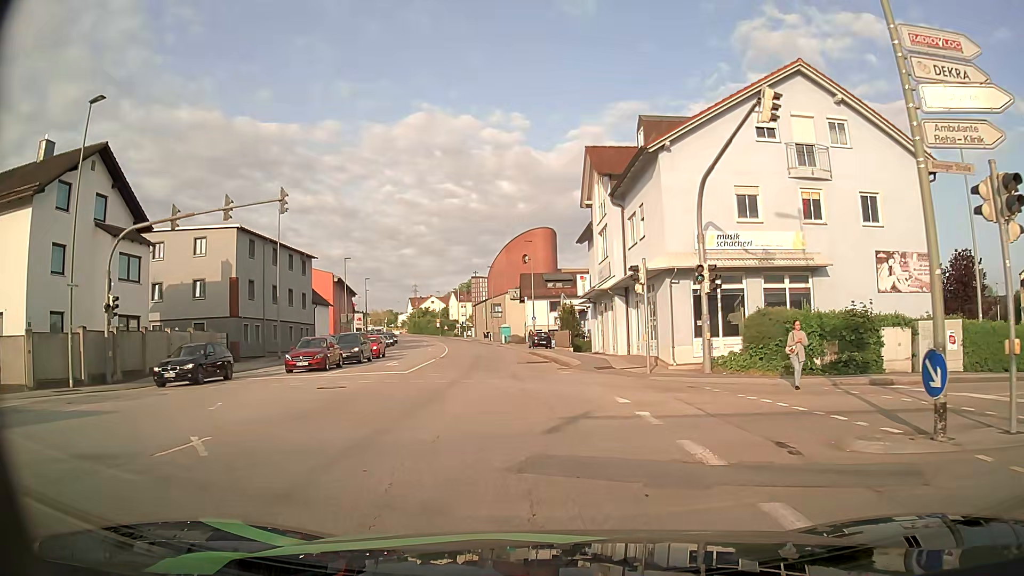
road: tertiary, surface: asphalt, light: Day
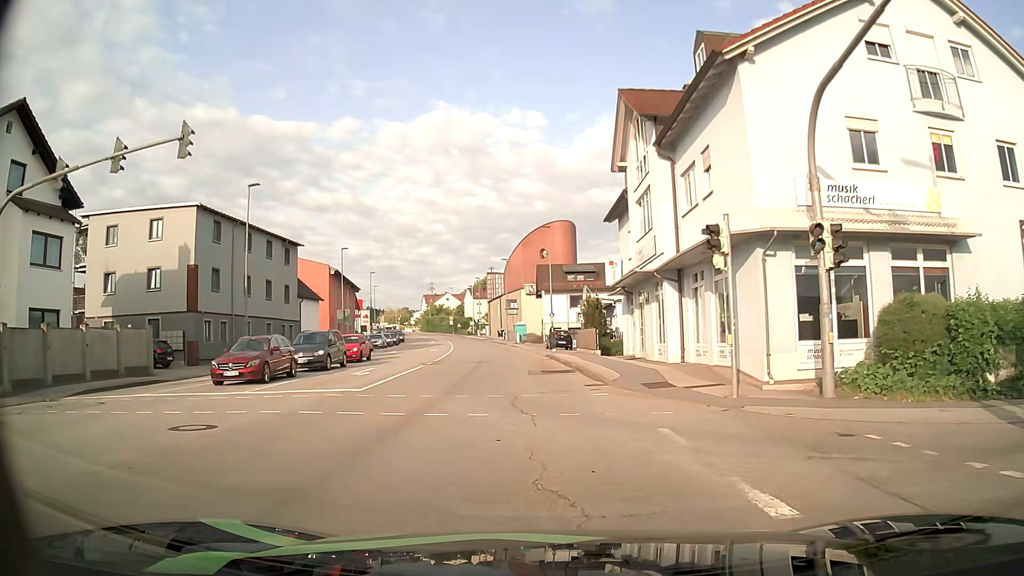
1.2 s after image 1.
(-0.2, +8.1) m; -2°
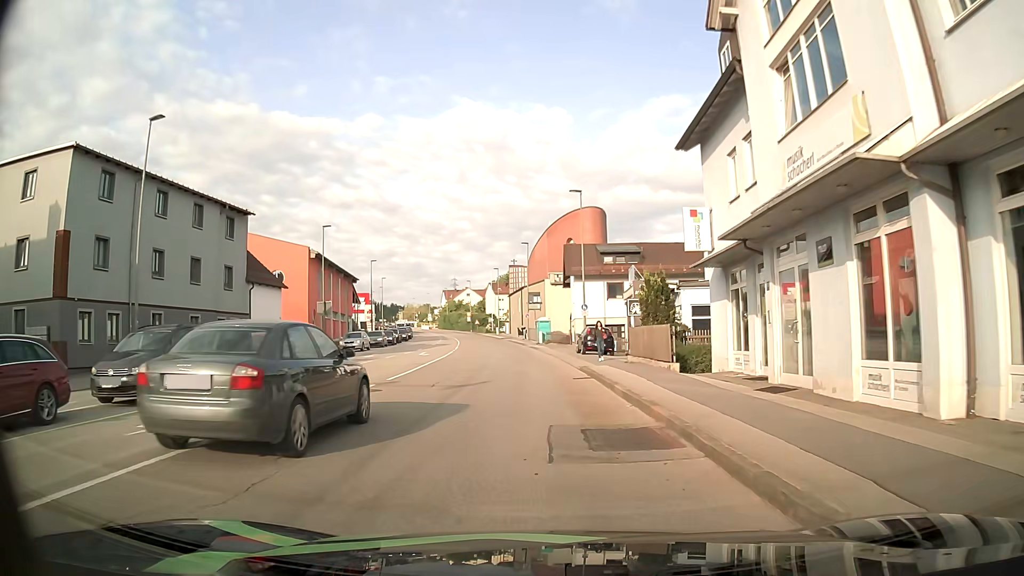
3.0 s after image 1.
(-0.2, +14.0) m; -3°
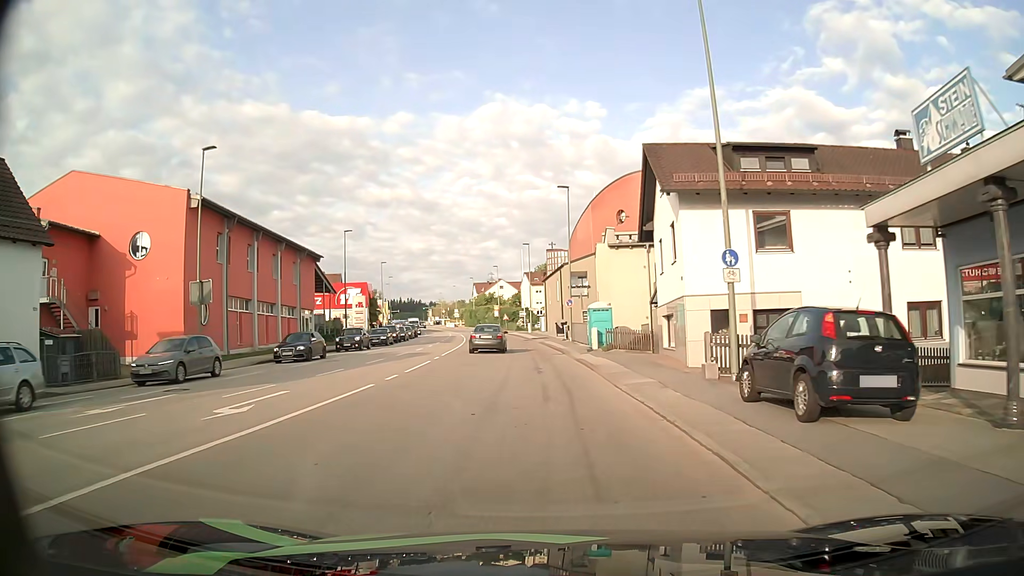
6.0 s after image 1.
(-0.1, +27.2) m; -2°
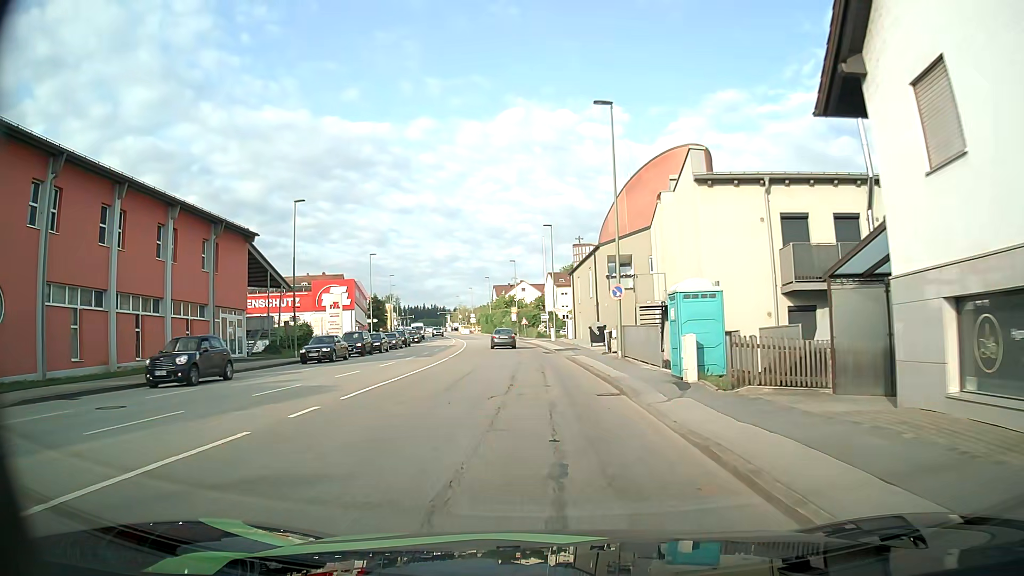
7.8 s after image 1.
(-0.3, +18.2) m; -2°
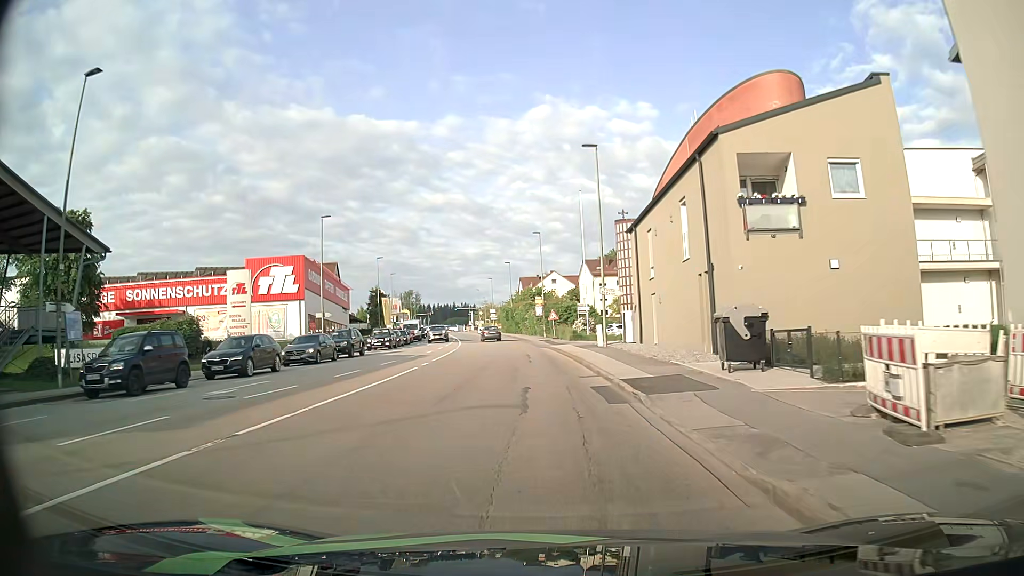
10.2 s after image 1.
(-0.5, +26.1) m; -2°
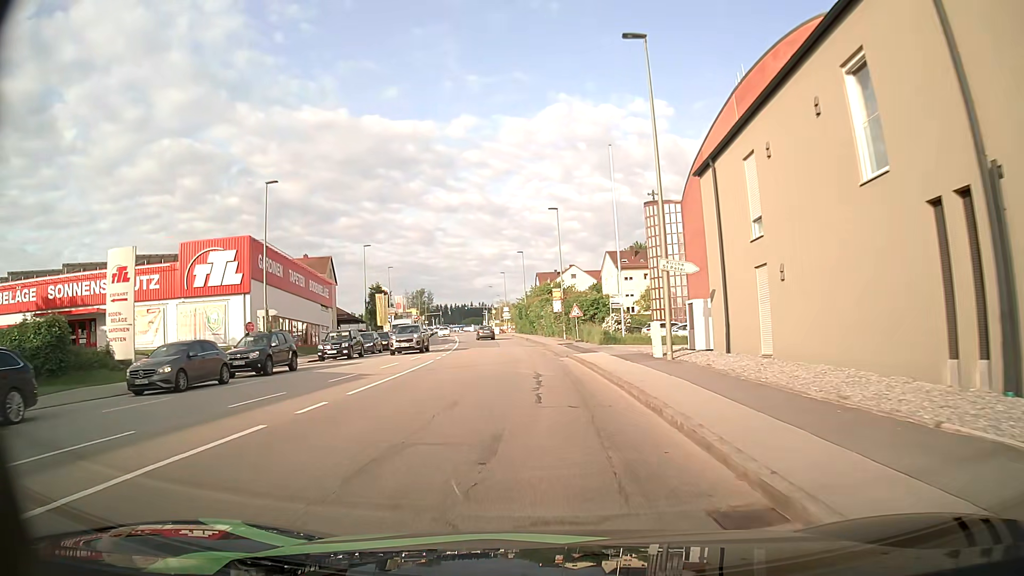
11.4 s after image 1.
(-0.1, +13.7) m; -2°
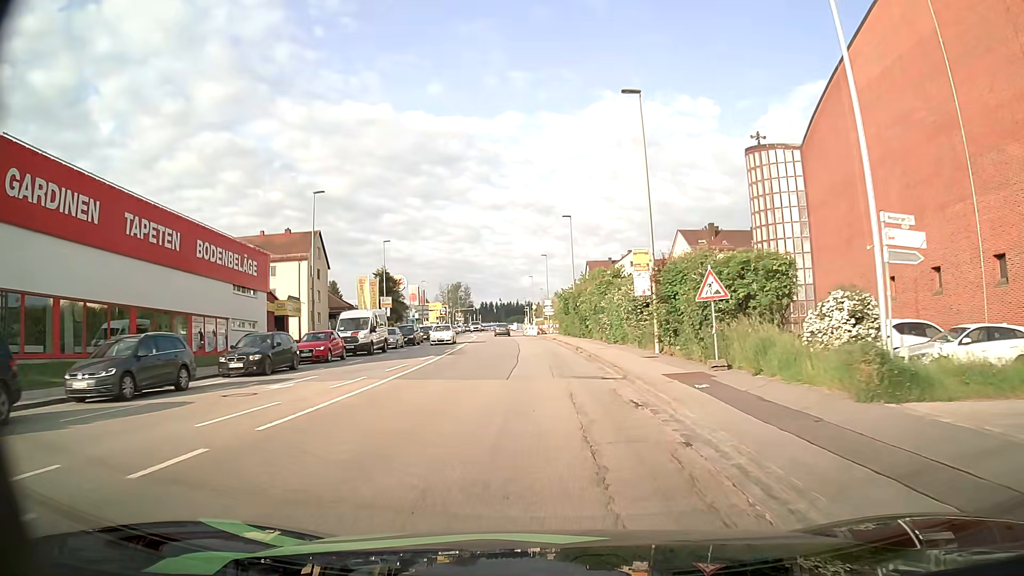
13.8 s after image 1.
(-1.0, +27.5) m; -4°
(0, +10) (0, +20) (-1, +30) (-2, +40) (-3, +50) (-4, +60) (-5, +70) (-5, +80) (-5, +90) (-6, +100) m
